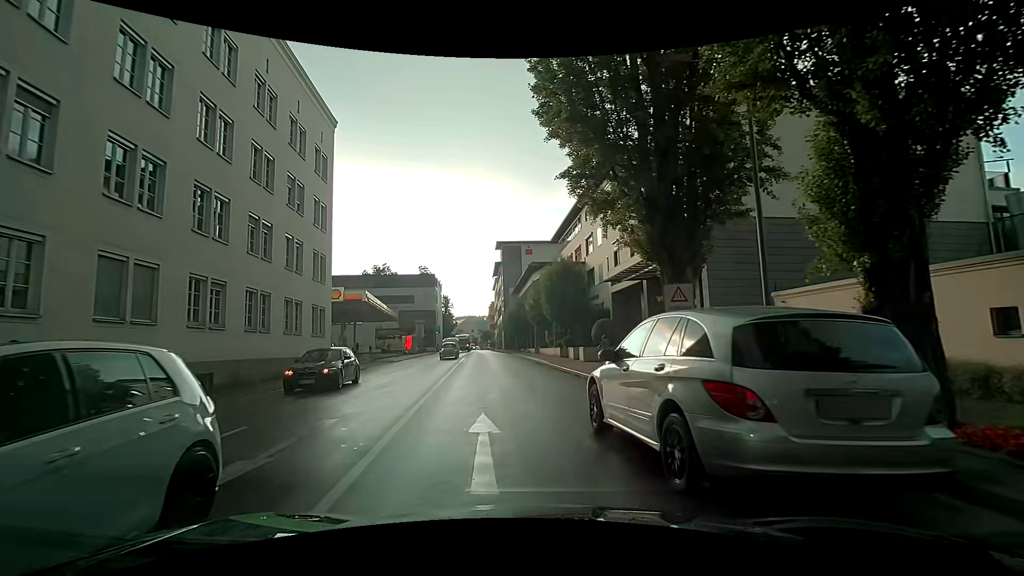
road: primary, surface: asphalt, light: Day
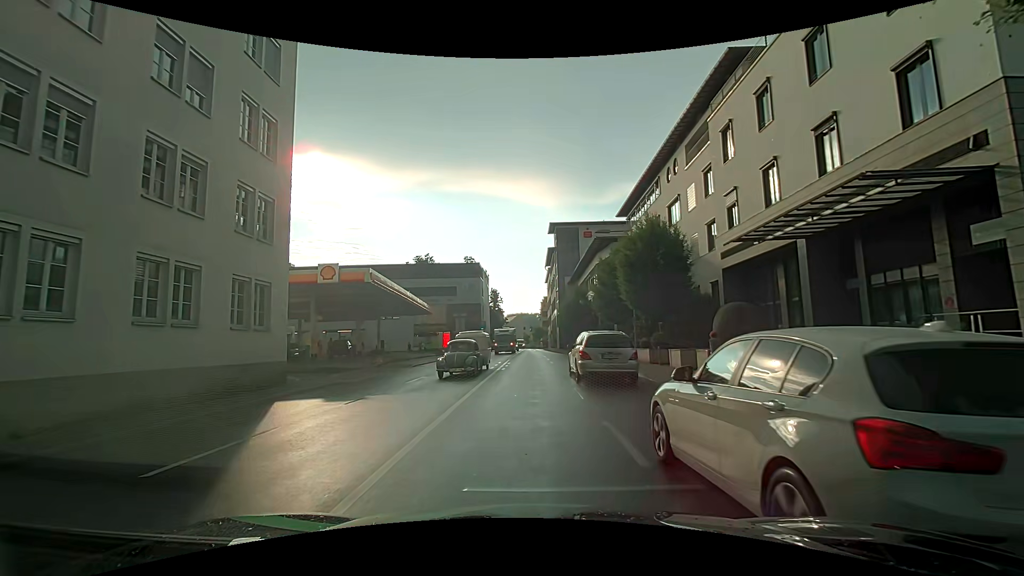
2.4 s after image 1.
(-0.7, +13.0) m; -5°
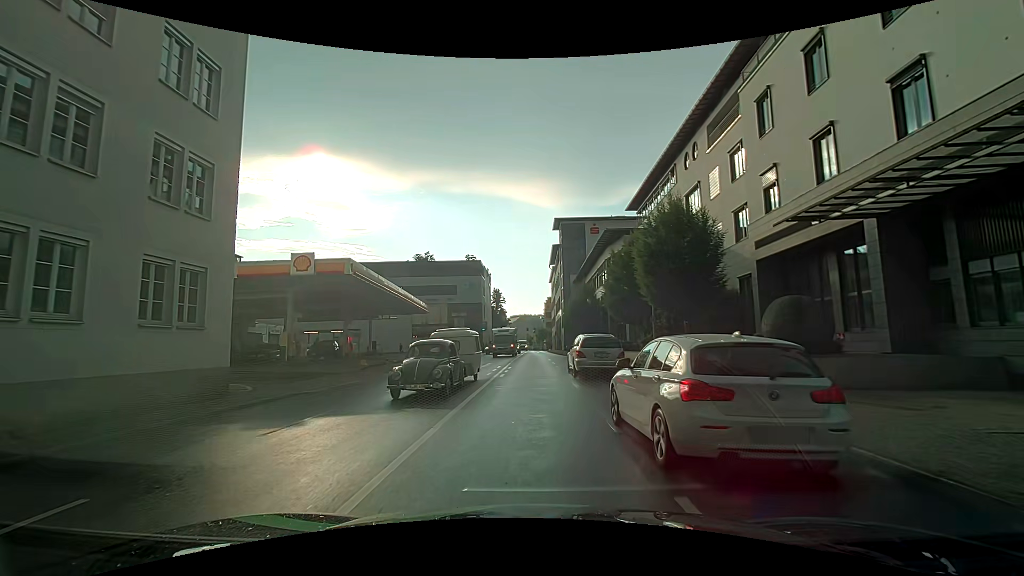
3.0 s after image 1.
(0.0, +4.0) m; -1°
(0, +10) (0, +20) (0, +30) (+1, +40) (+1, +50) (+1, +60) (+1, +70) (+2, +80) (+2, +90) (+2, +100) m
